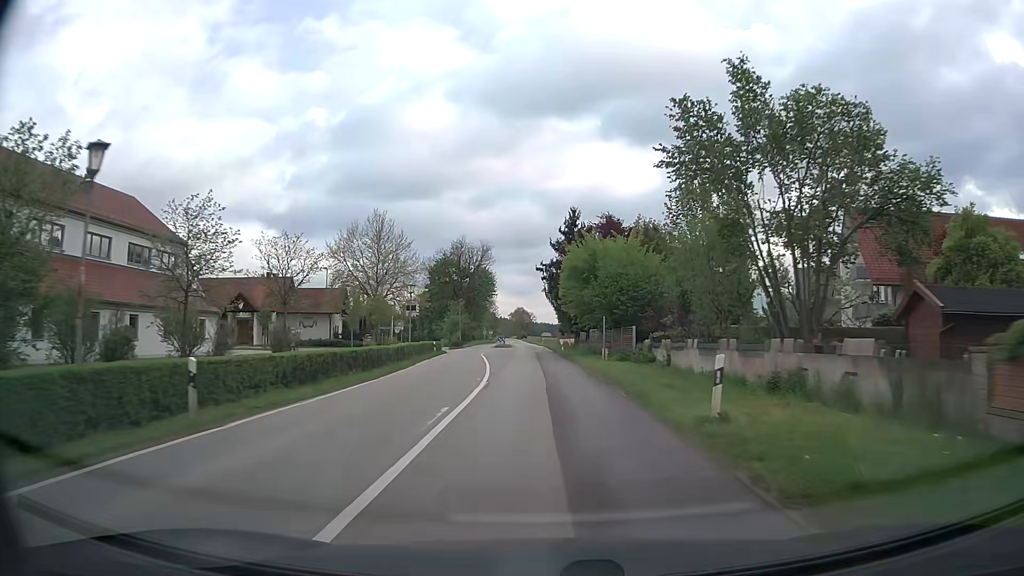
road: secondary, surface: asphalt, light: Day
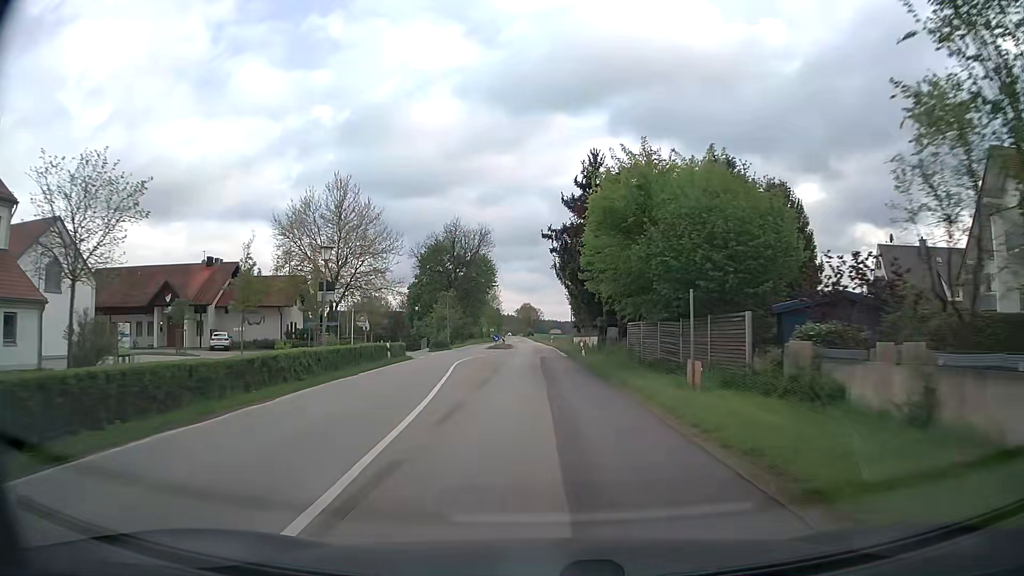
(-0.1, +18.3) m; -1°
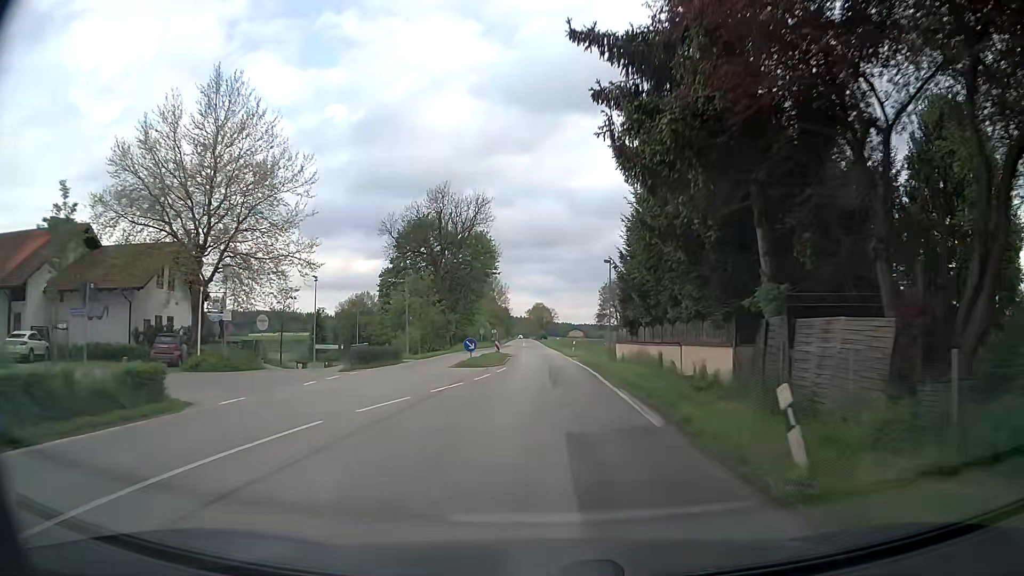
(-0.3, +28.1) m; -1°
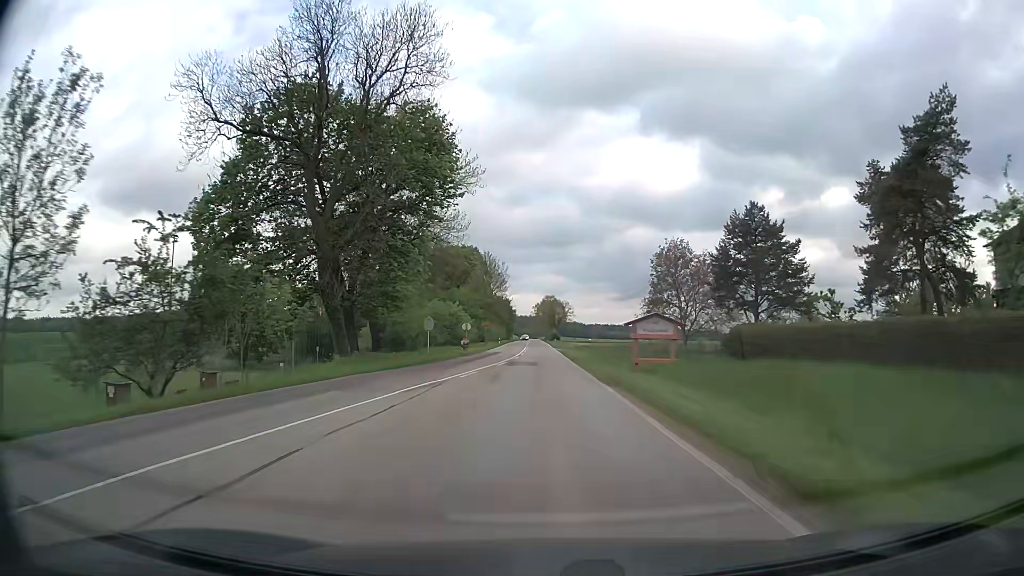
(-0.4, +49.5) m; -1°
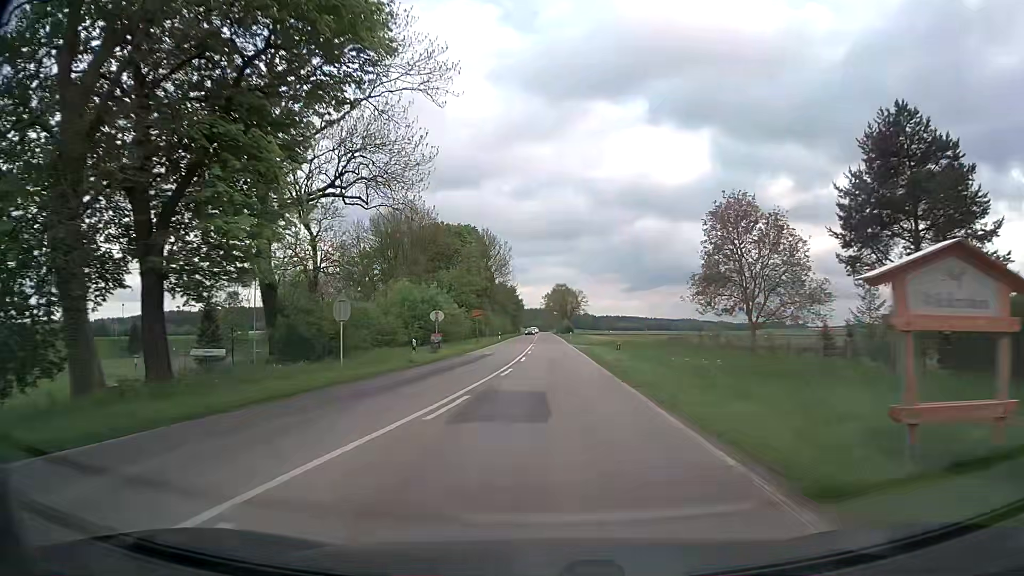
(-0.1, +20.6) m; -1°
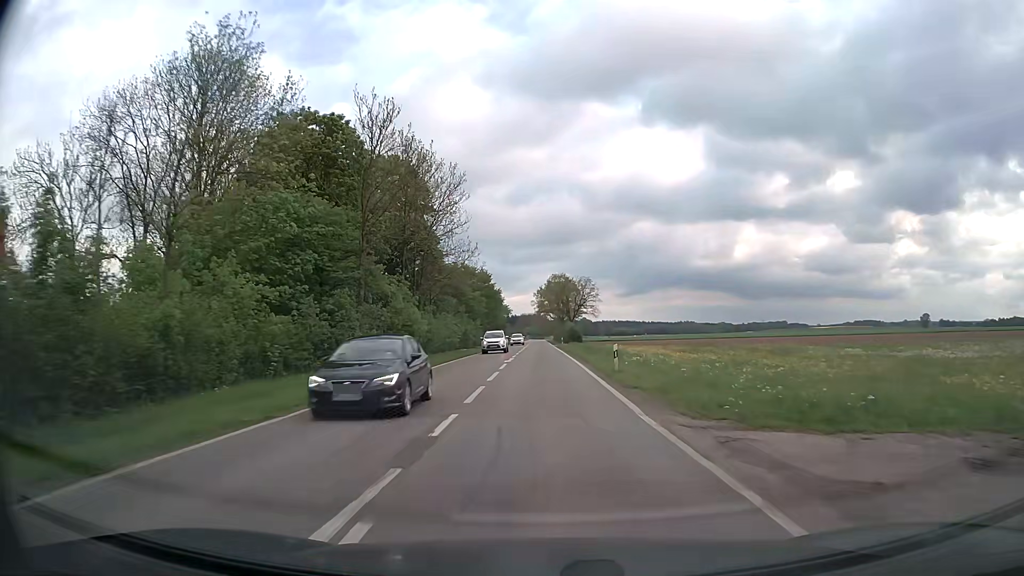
(+0.4, +53.5) m; 0°
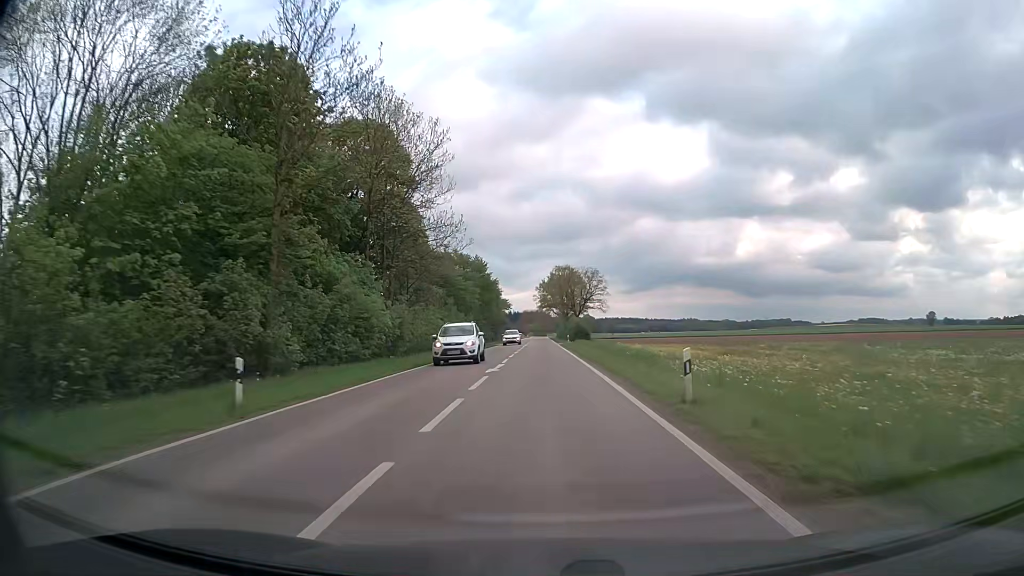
(0.0, +11.0) m; 0°
